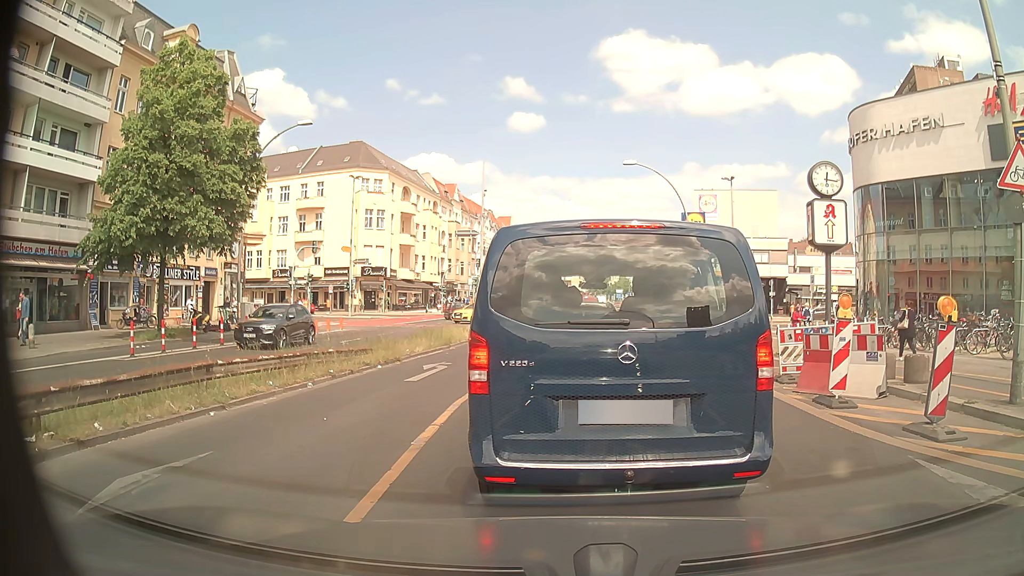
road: primary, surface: asphalt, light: Day
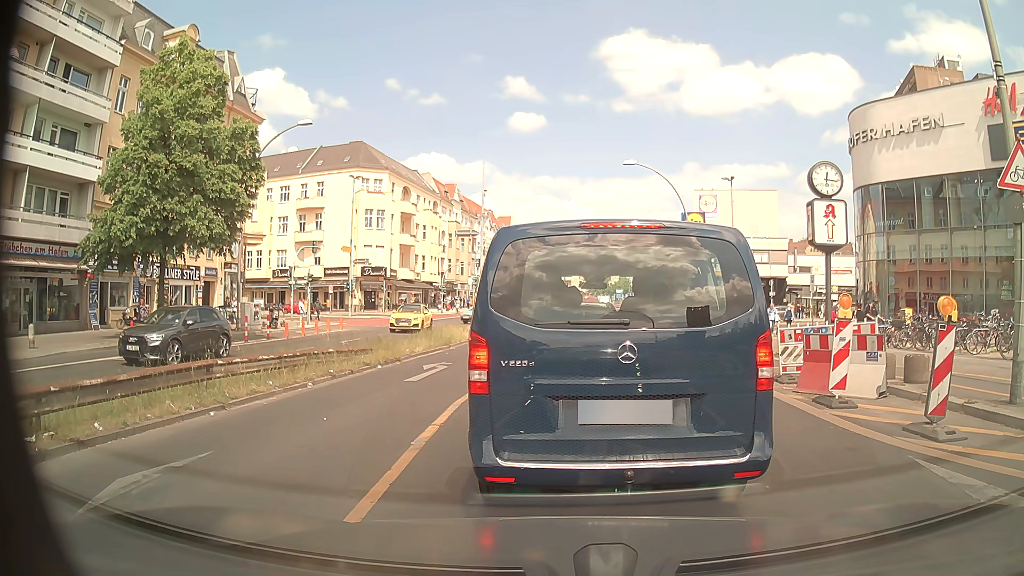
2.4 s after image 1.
(0.0, 0.0) m; 0°
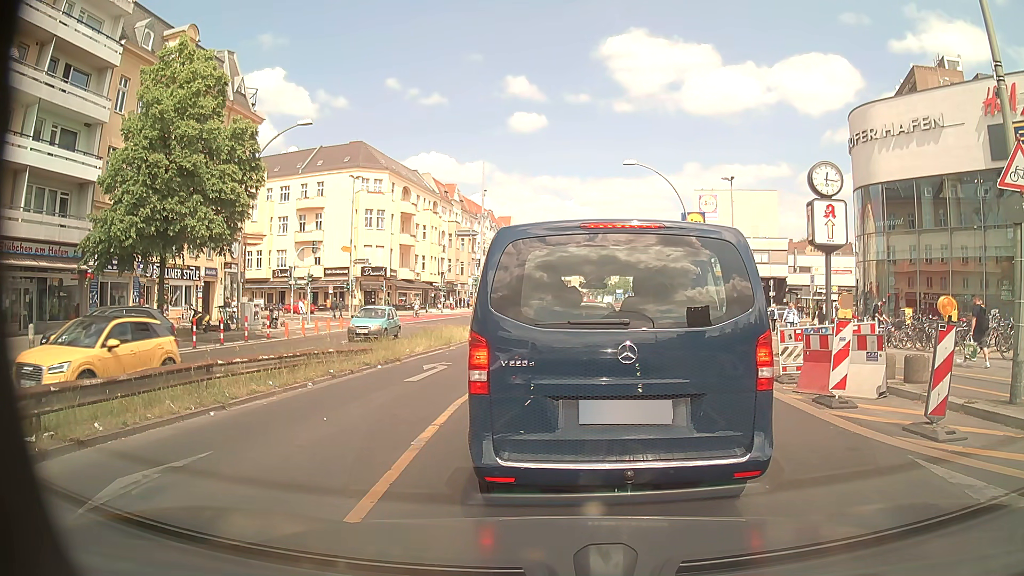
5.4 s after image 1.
(0.0, 0.0) m; 0°
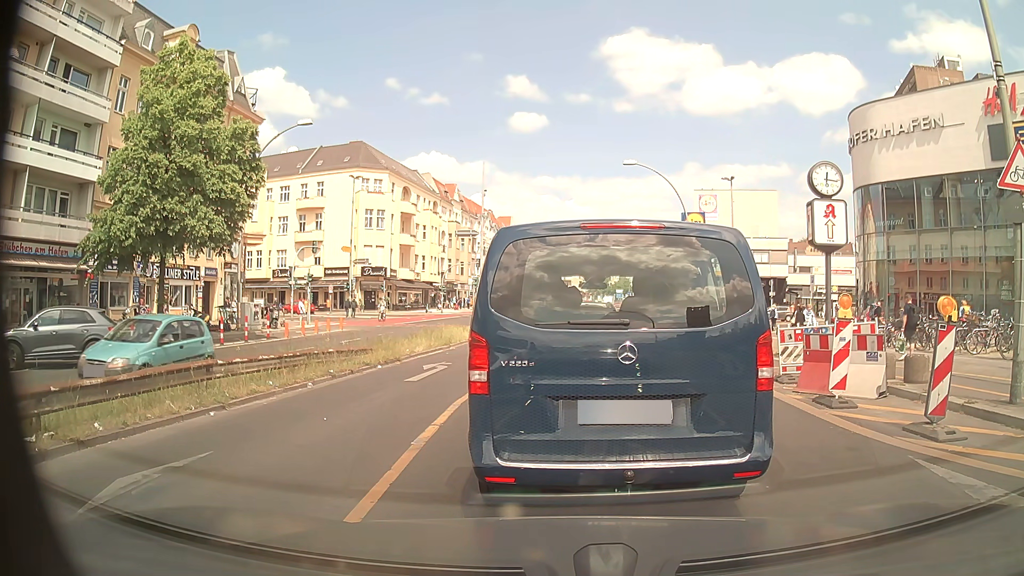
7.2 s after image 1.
(0.0, 0.0) m; 0°
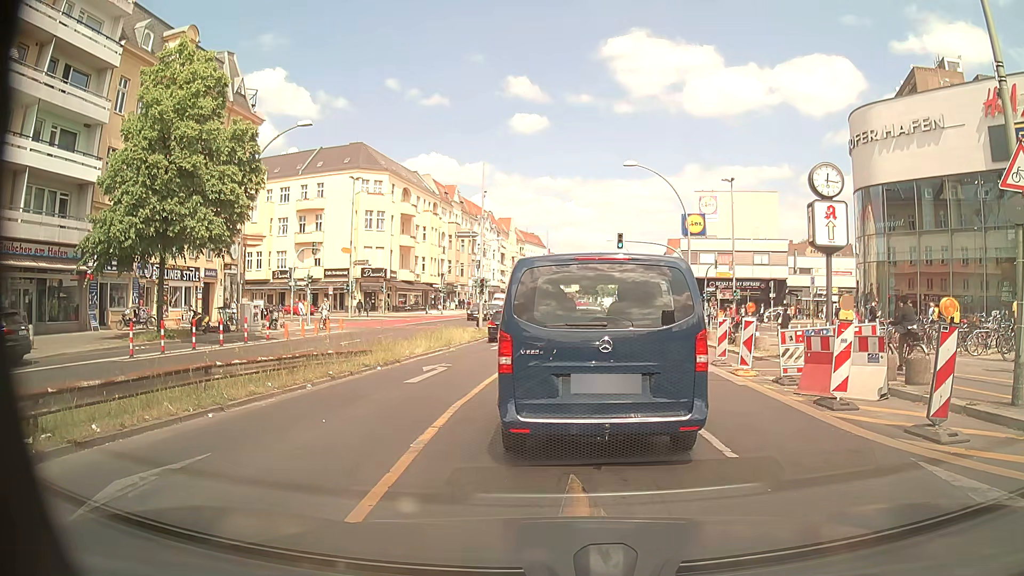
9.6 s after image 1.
(0.0, 0.0) m; 0°
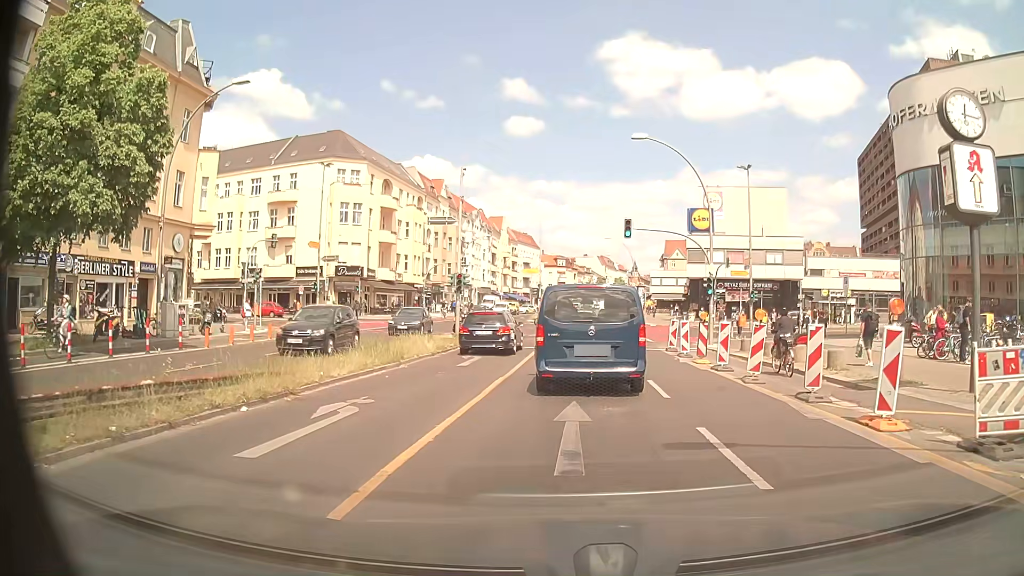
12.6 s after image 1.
(0.0, +7.6) m; +2°
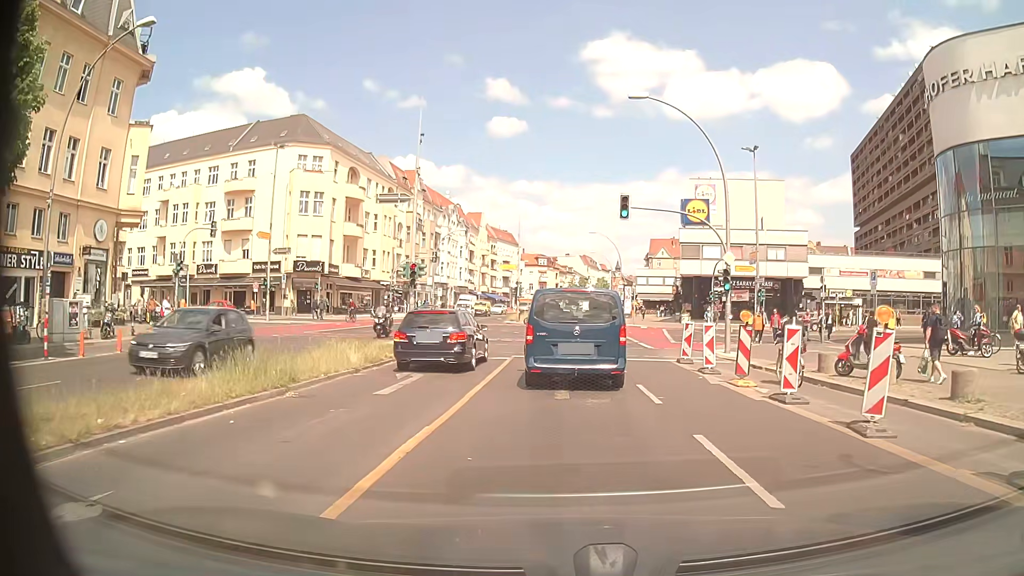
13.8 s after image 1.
(-0.1, +6.8) m; 0°
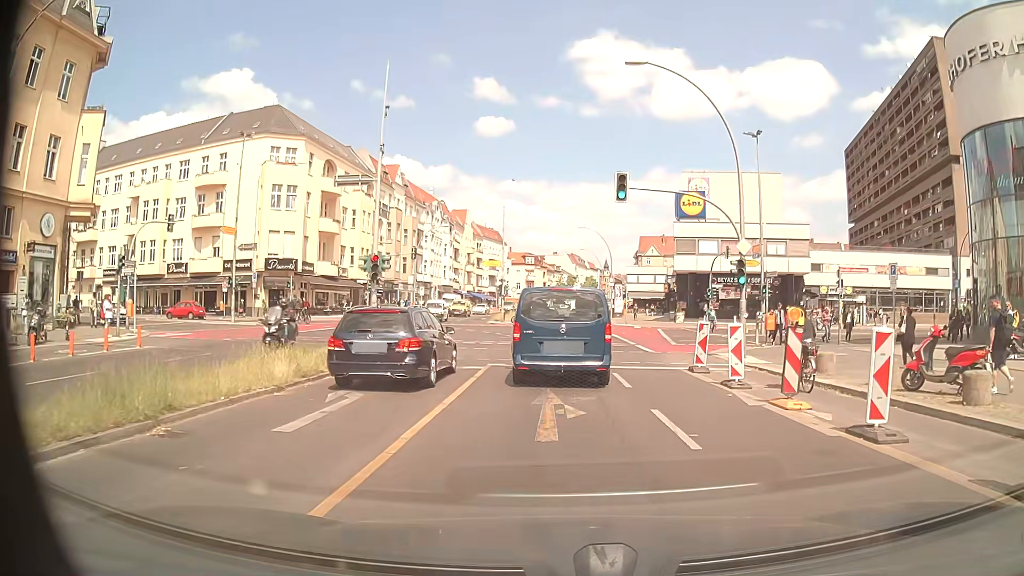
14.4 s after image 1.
(0.0, +3.8) m; +1°
(0, +10) (0, +20) (-1, +30) (-1, +40) (-1, +50) (-2, +60) (-2, +70) (-3, +80) (-3, +90) (-3, +100) m
